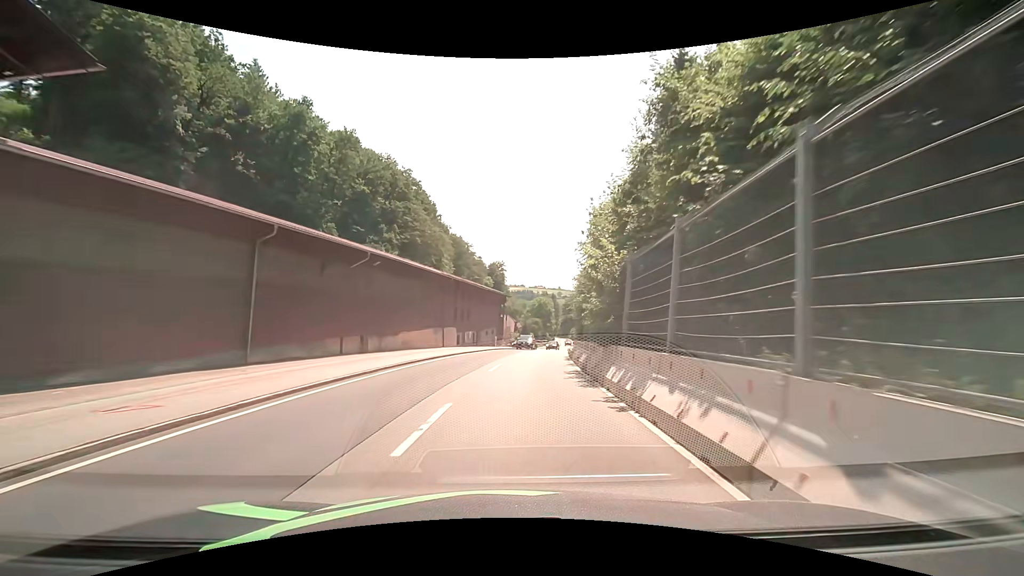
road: secondary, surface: asphalt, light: Day
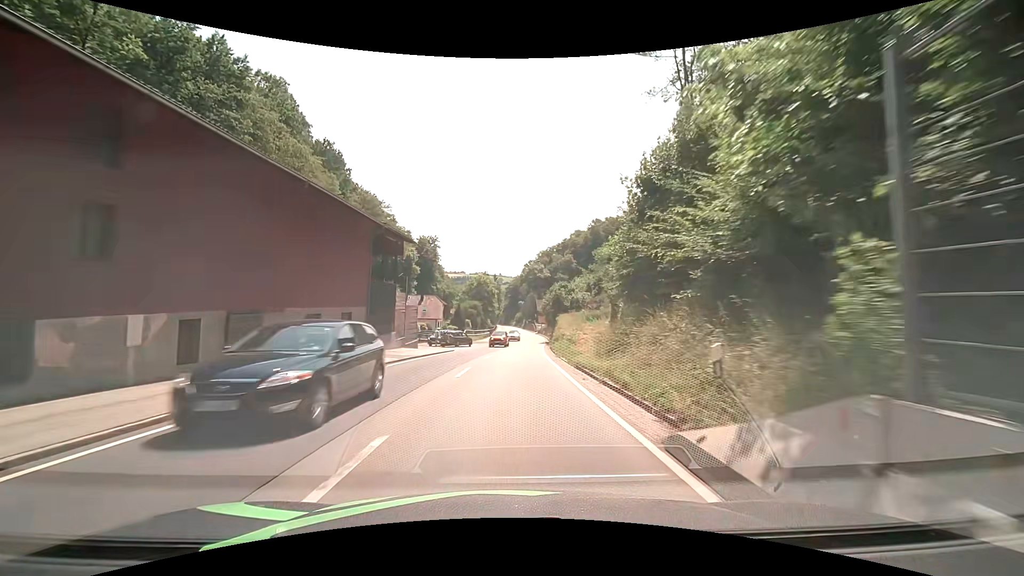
(+3.0, +37.8) m; +7°
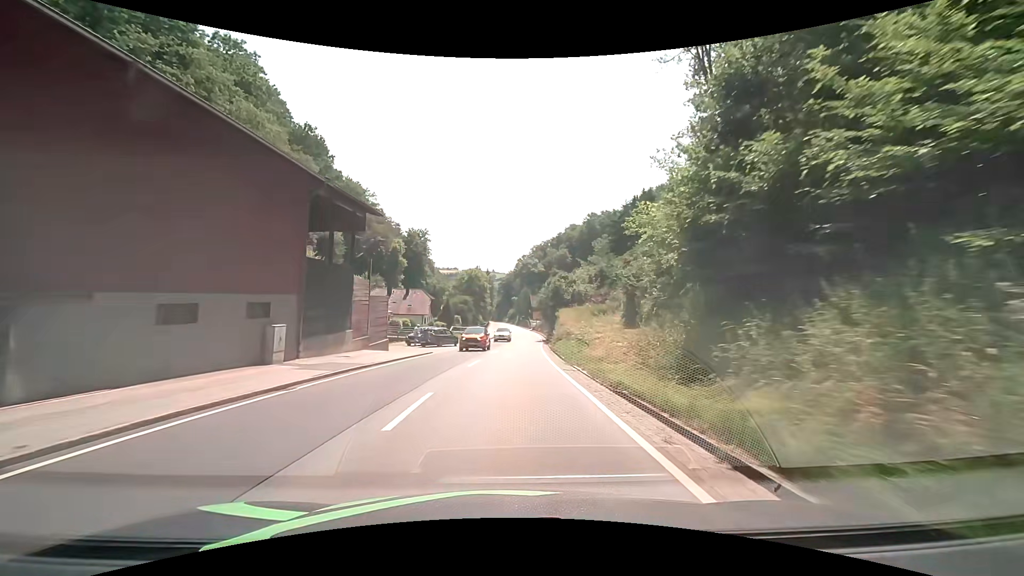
(0.0, +7.6) m; +1°
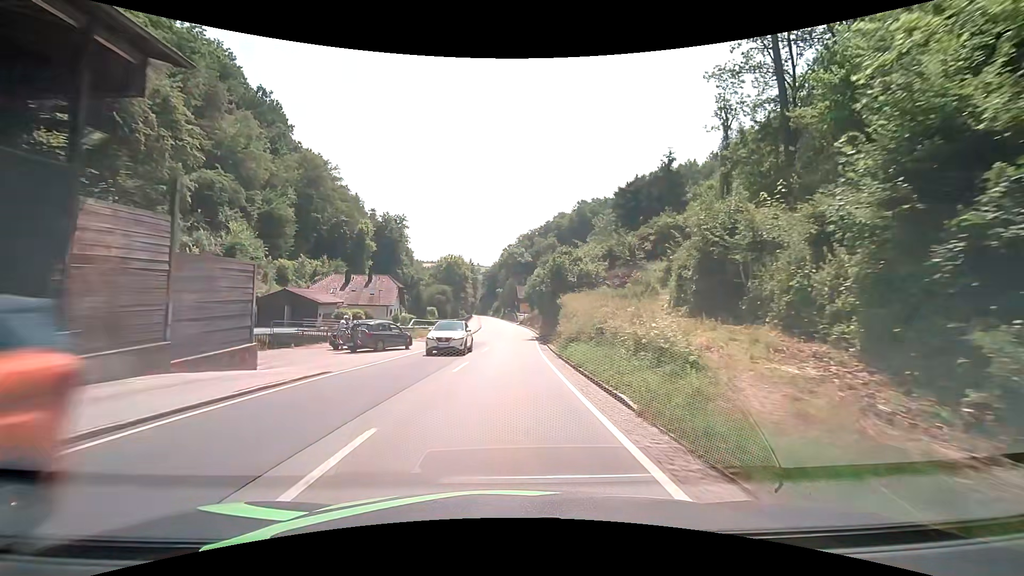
(+0.3, +15.3) m; +2°
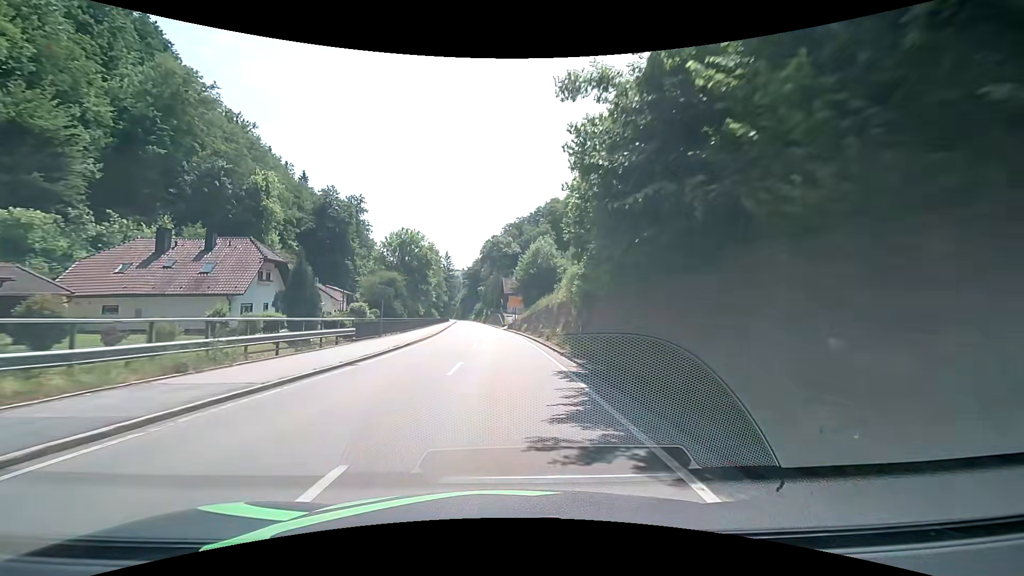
(+0.7, +37.8) m; +2°
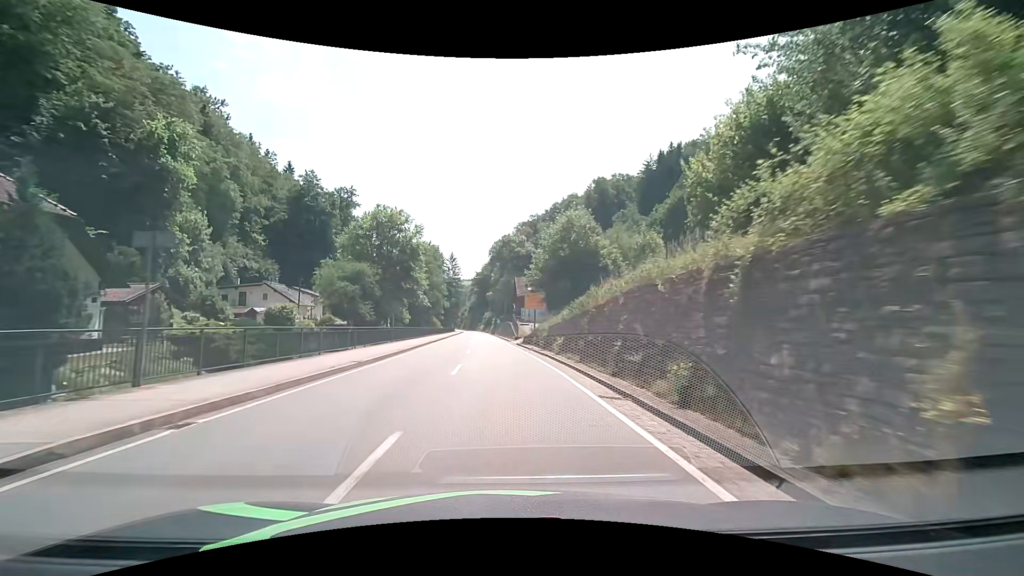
(-0.2, +22.2) m; -1°
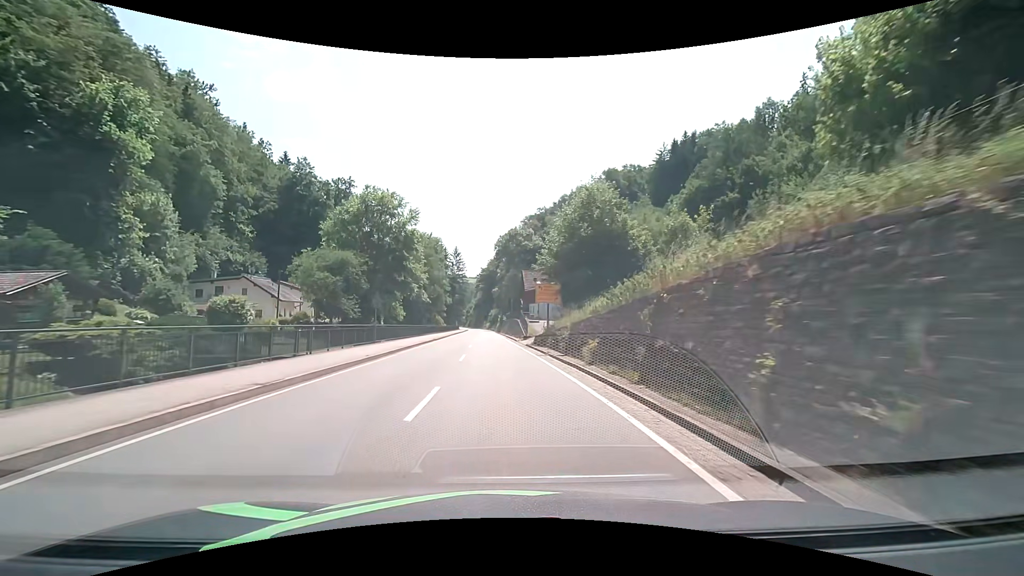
(-0.1, +7.4) m; -1°
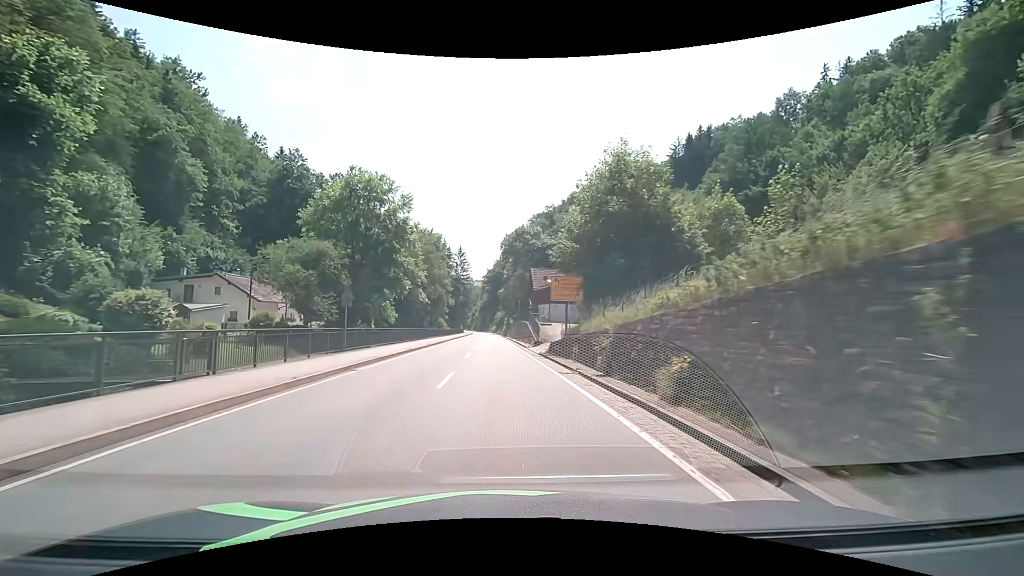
(-0.1, +7.4) m; -1°
(0, +10) (0, +20) (-1, +30) (-1, +40) (-1, +50) (-2, +60) (-2, +70) (-3, +80) (-3, +90) (-3, +100) m
